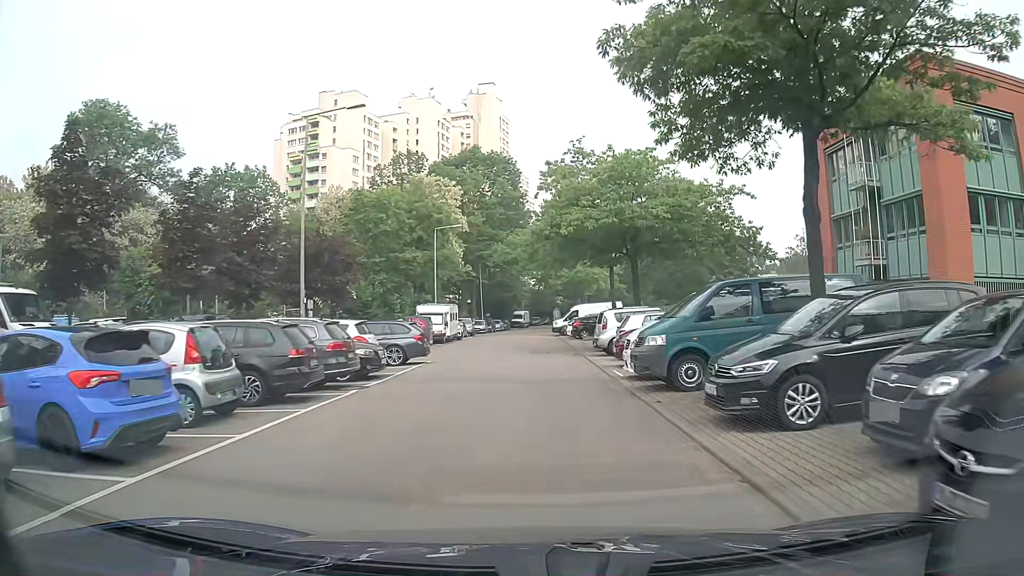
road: residential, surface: asphalt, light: Day
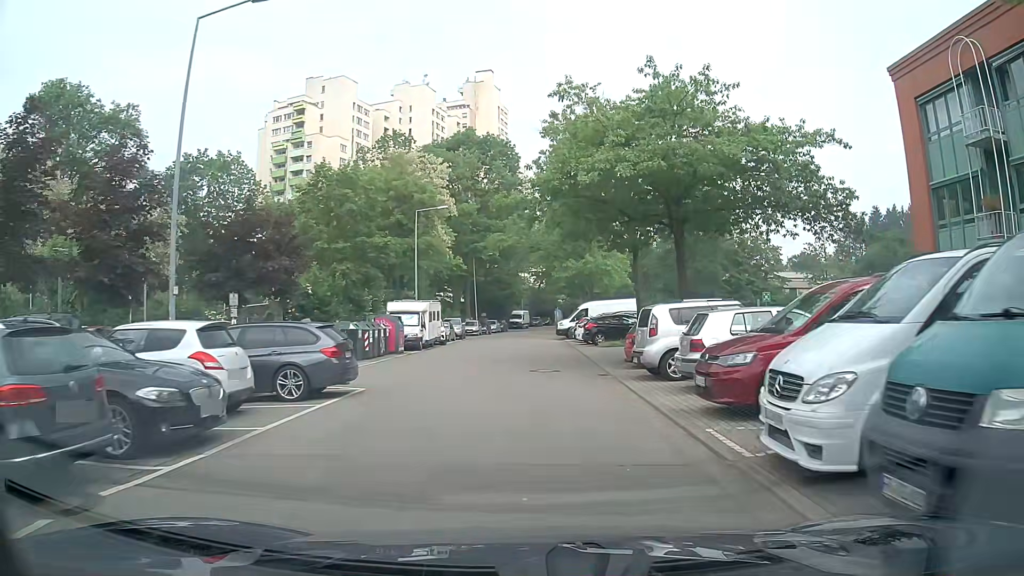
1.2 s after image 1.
(-0.3, +9.4) m; -1°
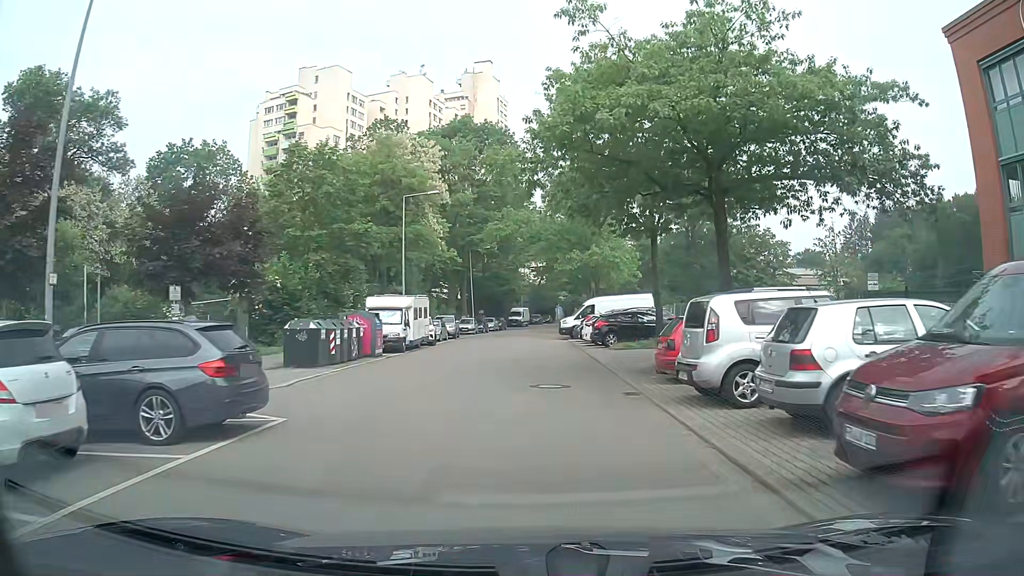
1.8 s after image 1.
(0.0, +4.7) m; 0°
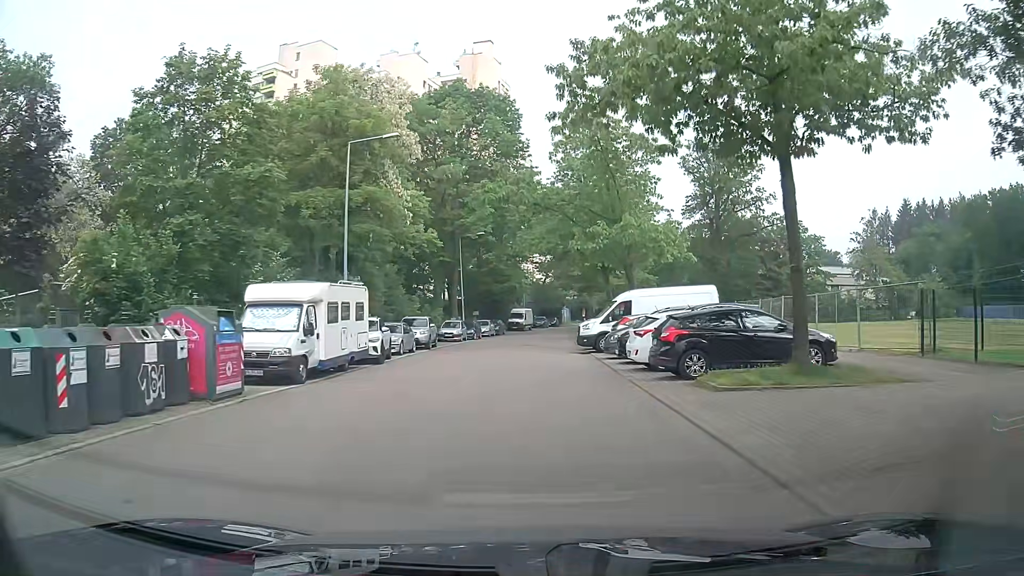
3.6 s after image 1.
(-0.2, +13.9) m; -1°
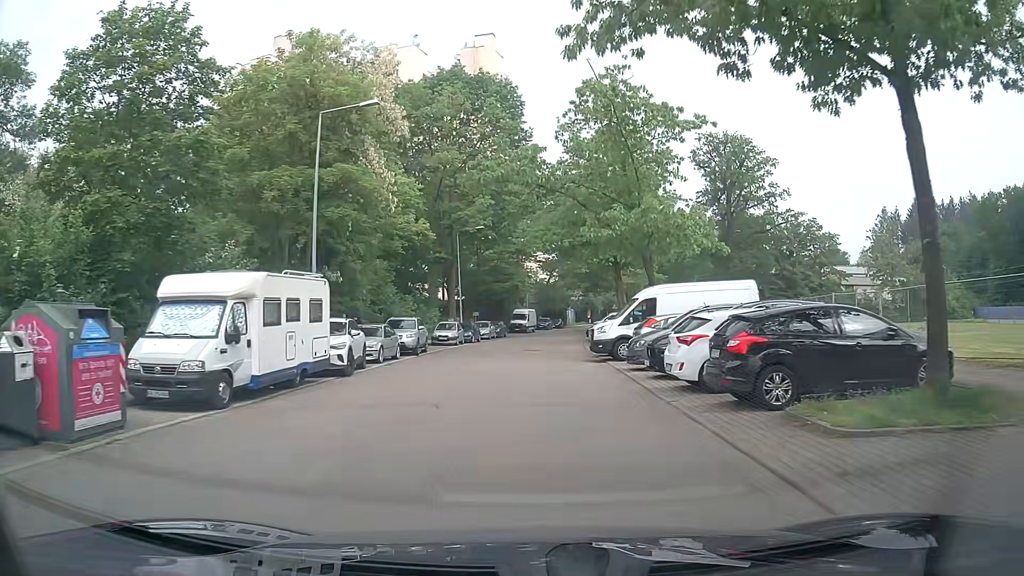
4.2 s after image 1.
(0.0, +4.7) m; 0°
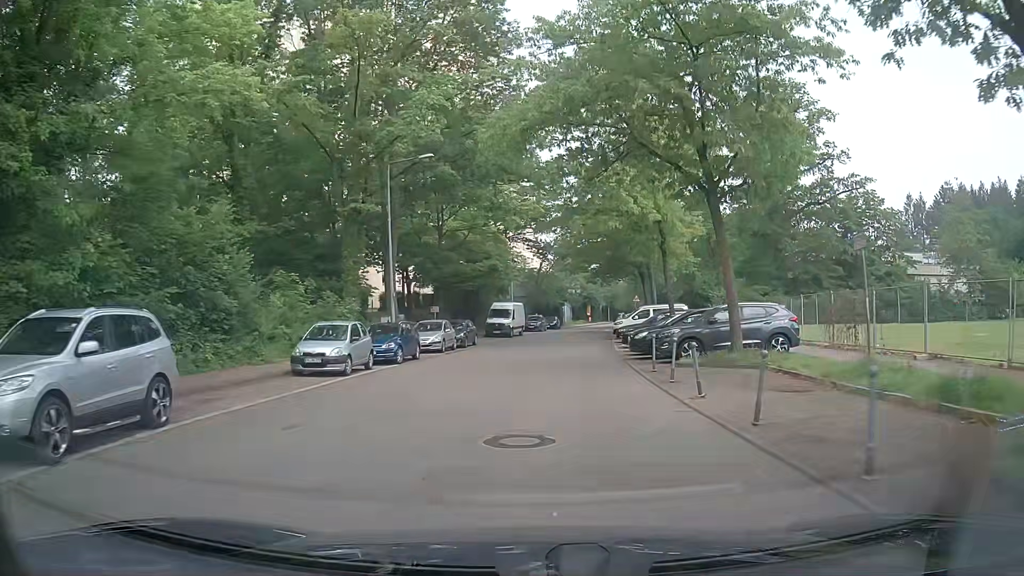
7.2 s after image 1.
(0.0, +24.1) m; +1°
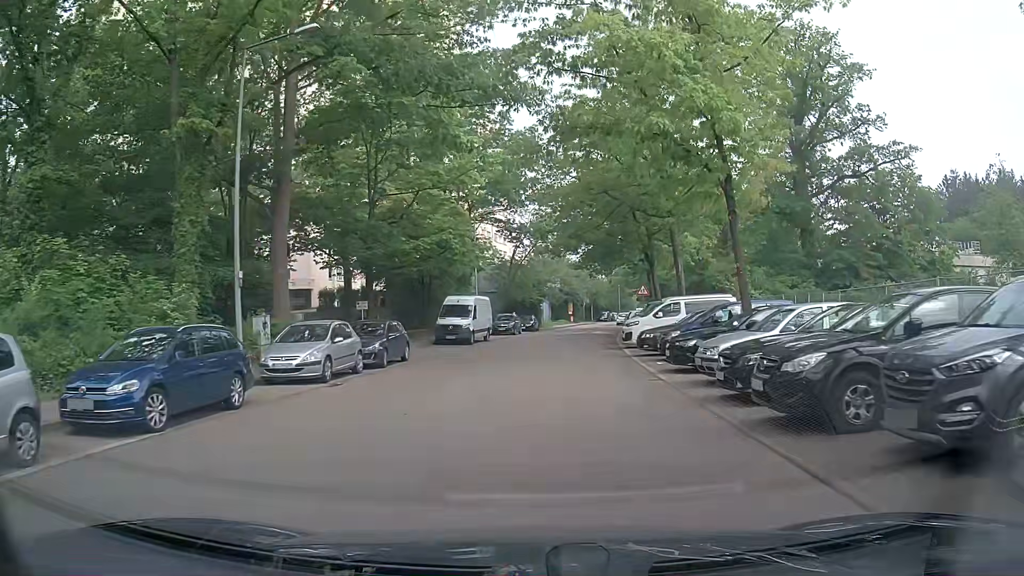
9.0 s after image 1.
(+0.2, +14.8) m; +2°
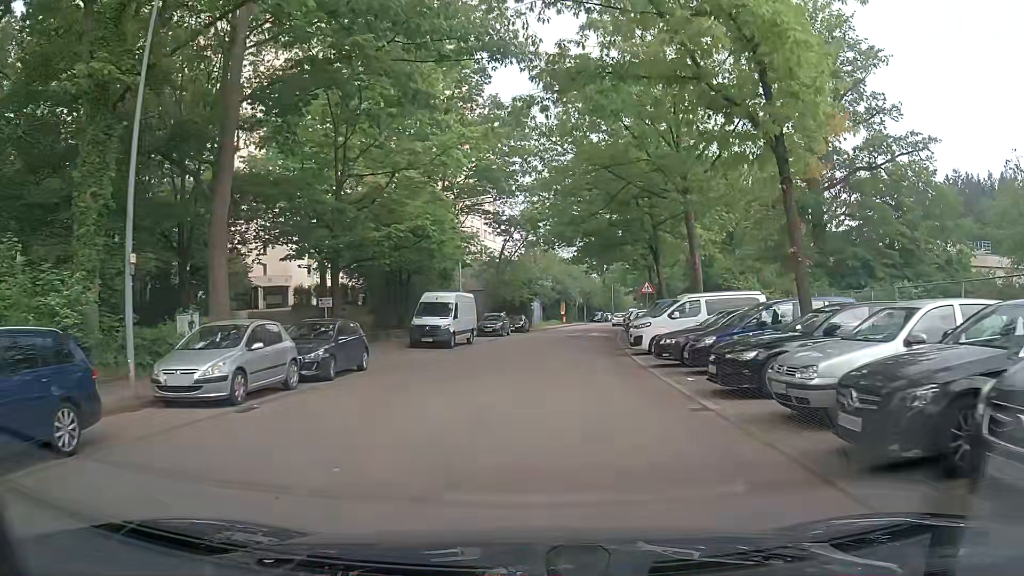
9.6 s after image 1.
(0.0, +4.7) m; 0°
(0, +10) (+1, +20) (+2, +30) (+3, +40) (+5, +50) (+6, +60) (+7, +70) (+9, +79) (+11, +89) (+14, +99) m
